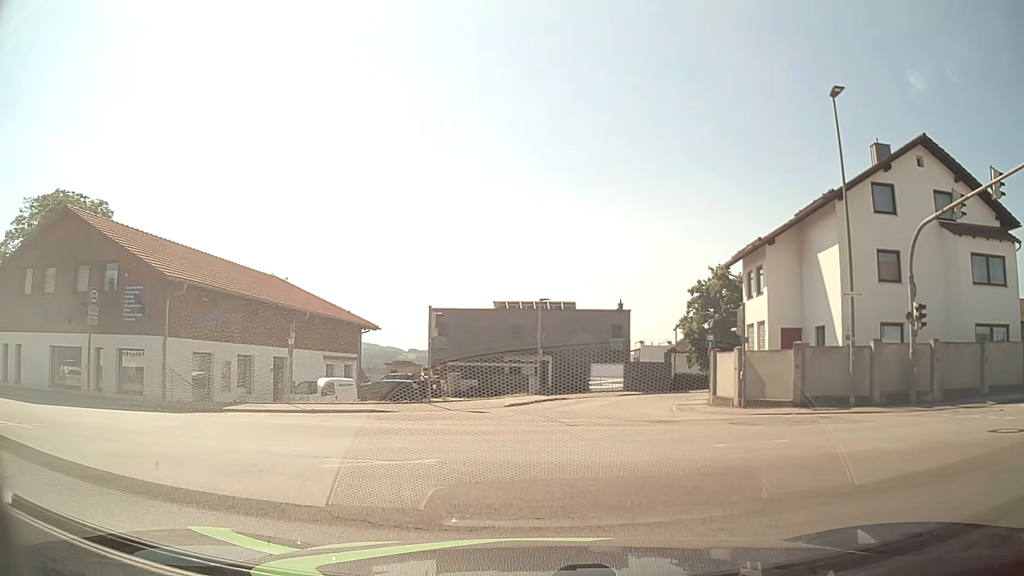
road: tertiary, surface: asphalt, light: Day
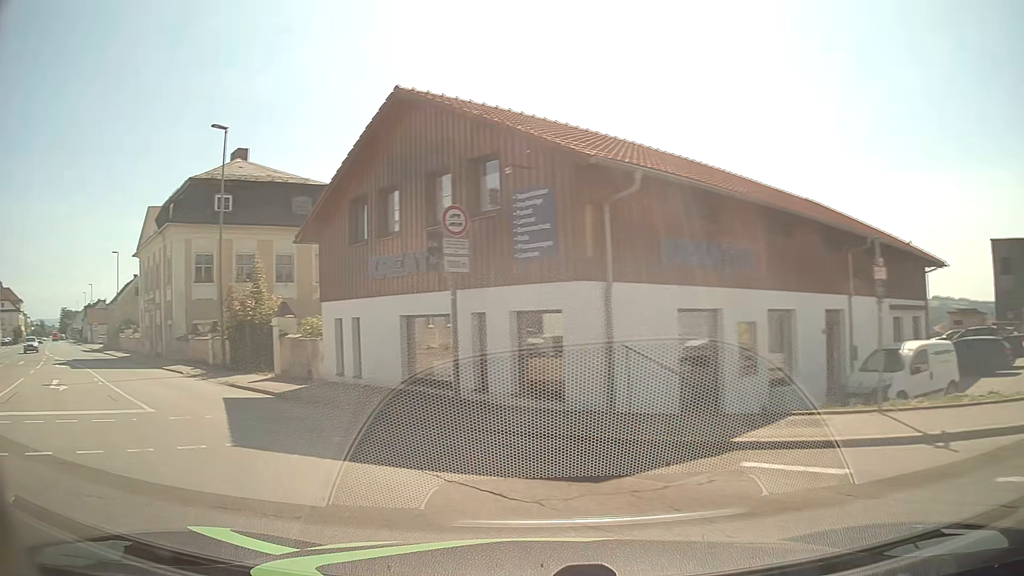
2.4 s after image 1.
(-4.0, +11.3) m; -44°
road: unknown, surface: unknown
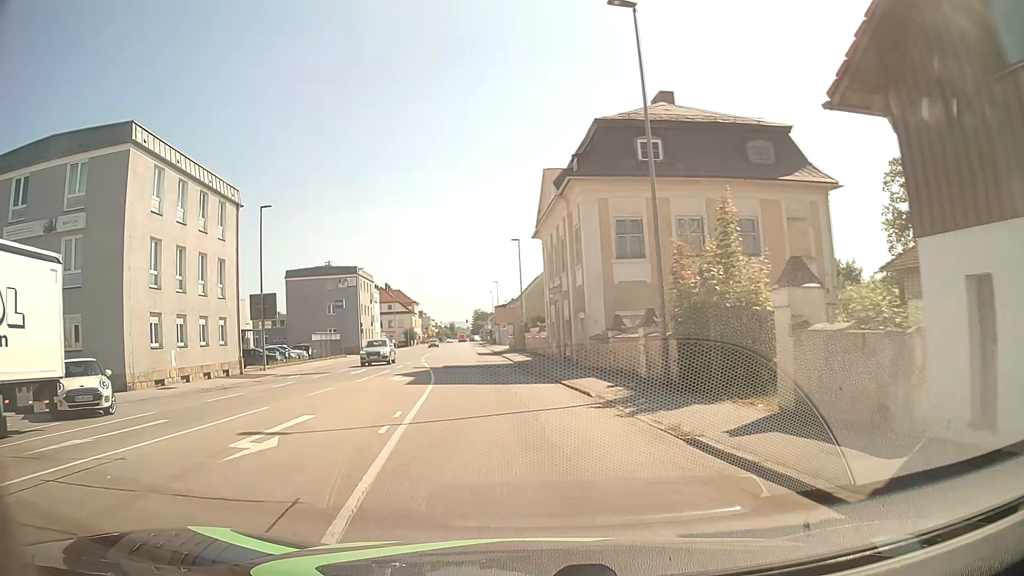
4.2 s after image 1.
(-4.8, +10.8) m; -40°
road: tertiary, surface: asphalt
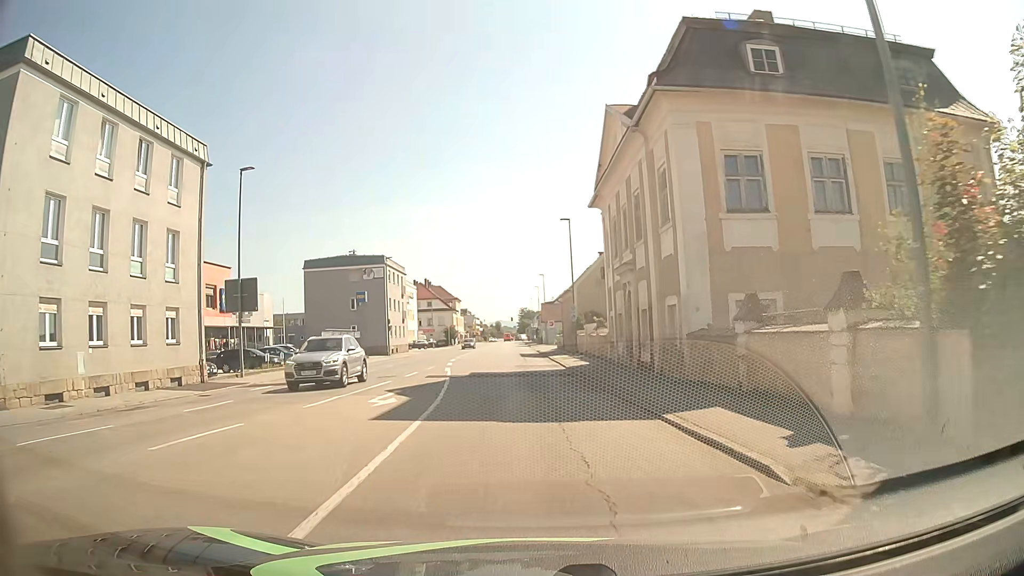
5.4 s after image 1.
(-0.5, +10.0) m; -4°
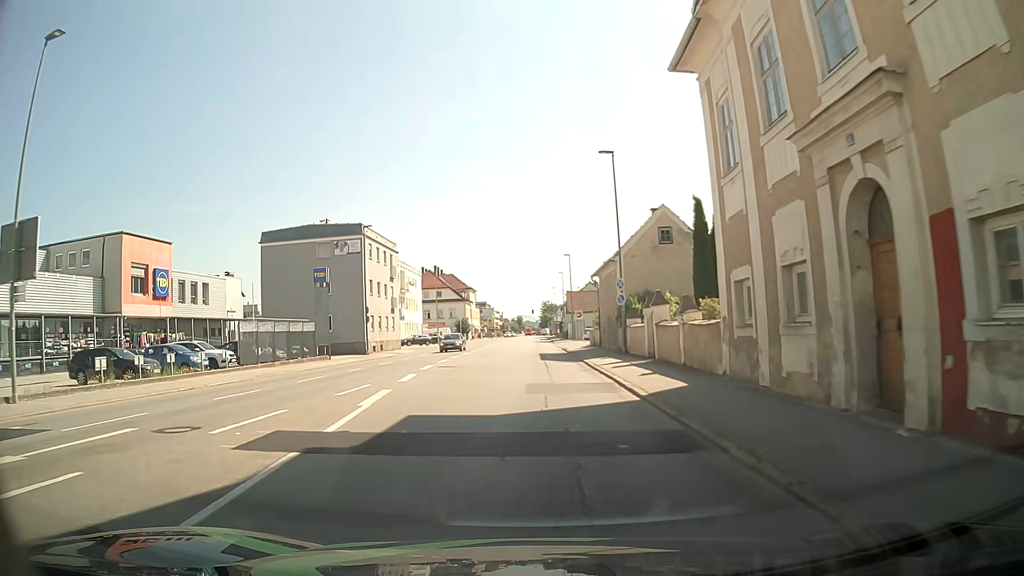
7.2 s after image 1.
(-0.2, +17.6) m; -2°
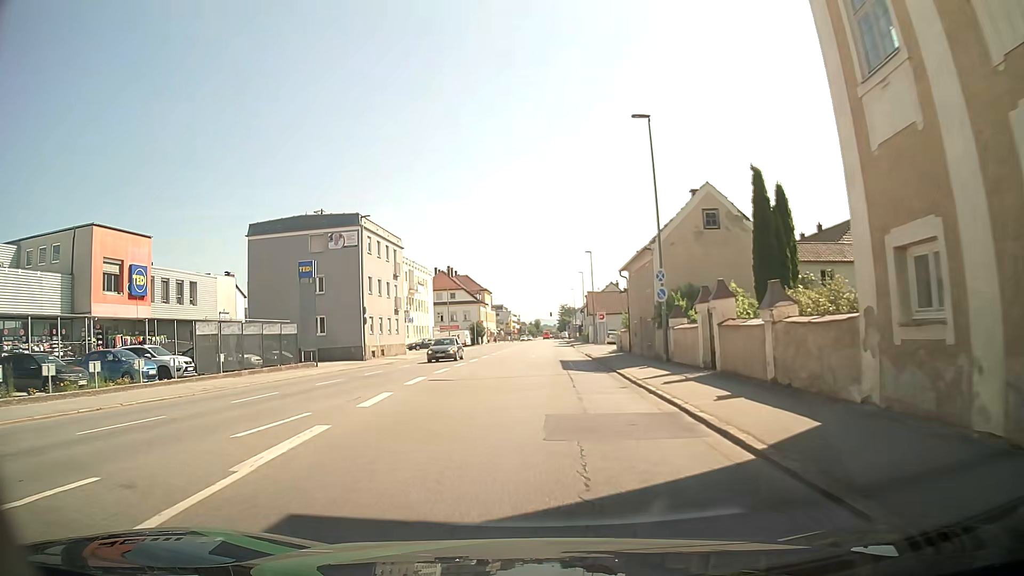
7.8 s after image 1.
(-0.1, +6.3) m; -1°
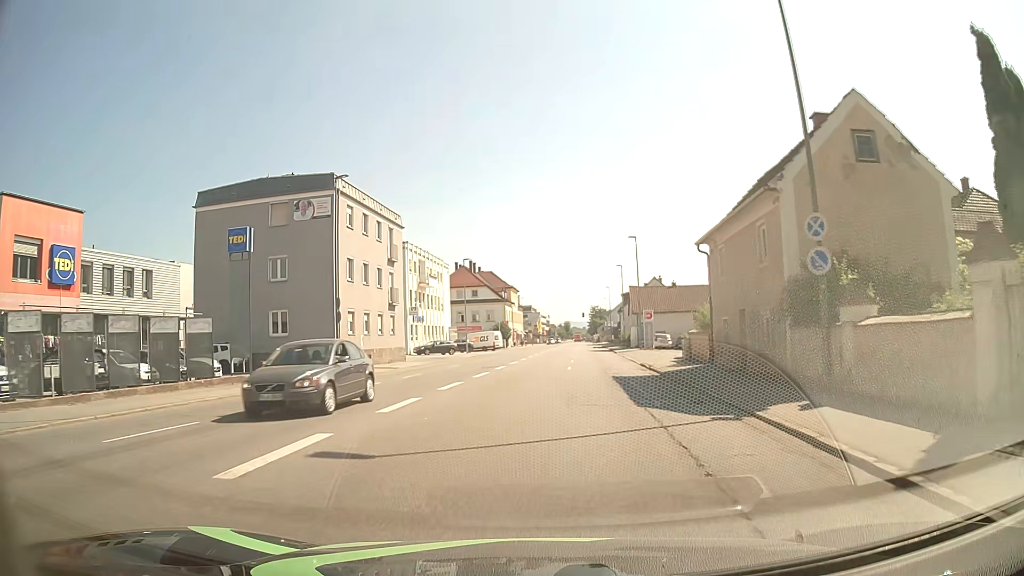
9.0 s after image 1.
(-0.4, +13.1) m; -3°
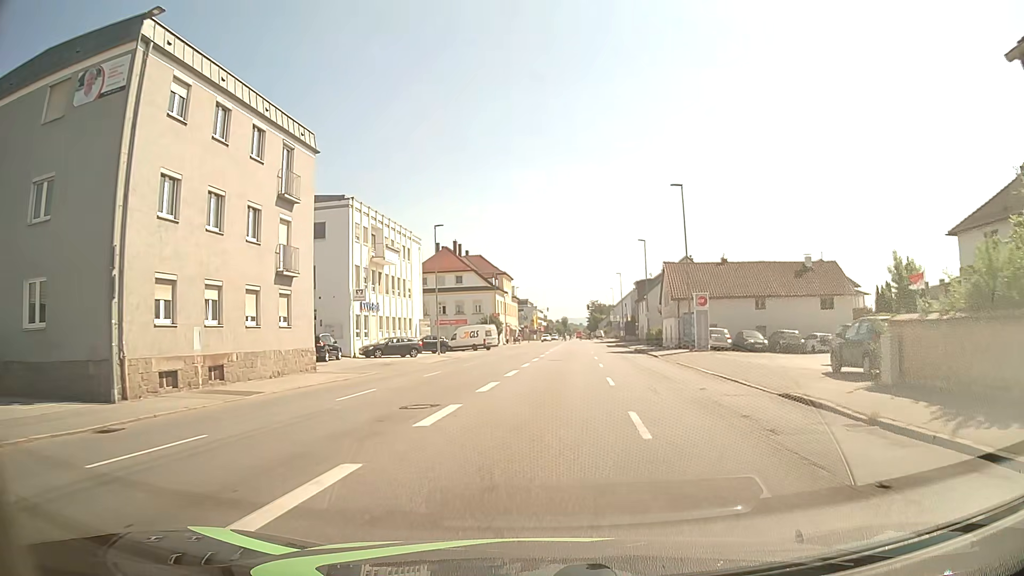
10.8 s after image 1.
(-0.2, +20.2) m; 0°
(0, +10) (+1, +20) (+2, +30) (+2, +40) (+3, +50) (+4, +60) (+4, +70) (+5, +80) (+6, +90) (+7, +100) m
